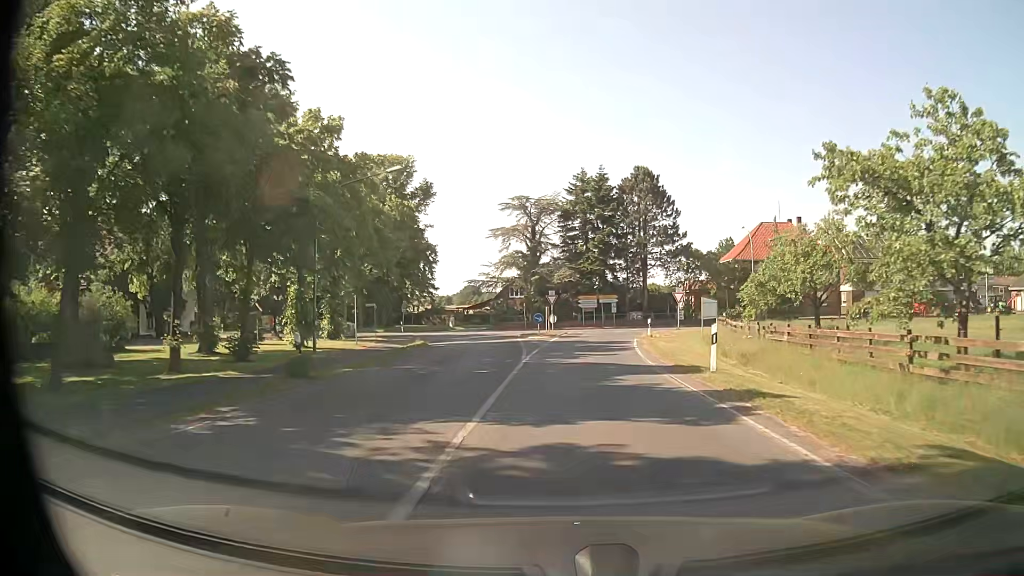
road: secondary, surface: asphalt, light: Day
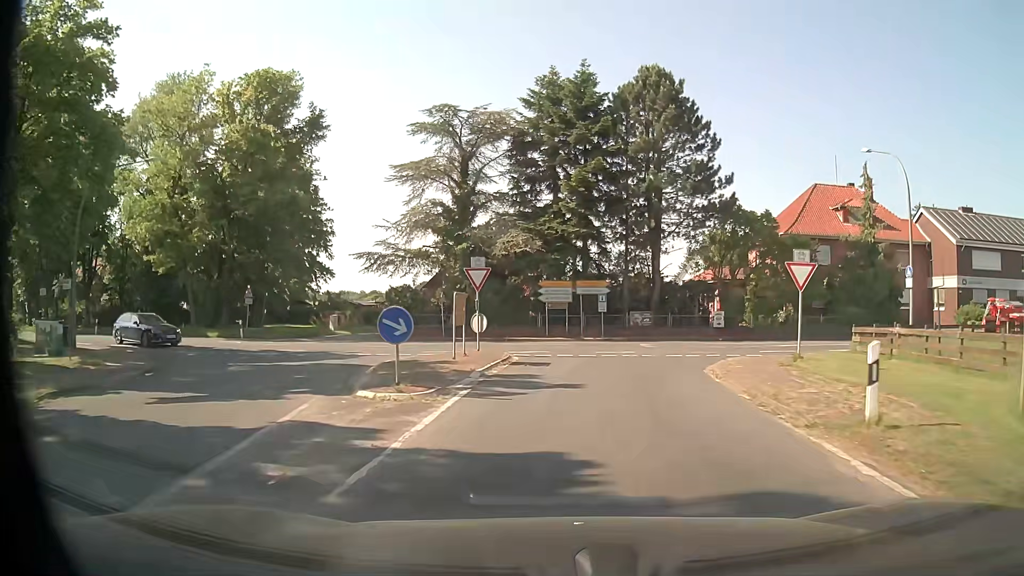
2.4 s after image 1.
(+0.8, +27.8) m; +4°
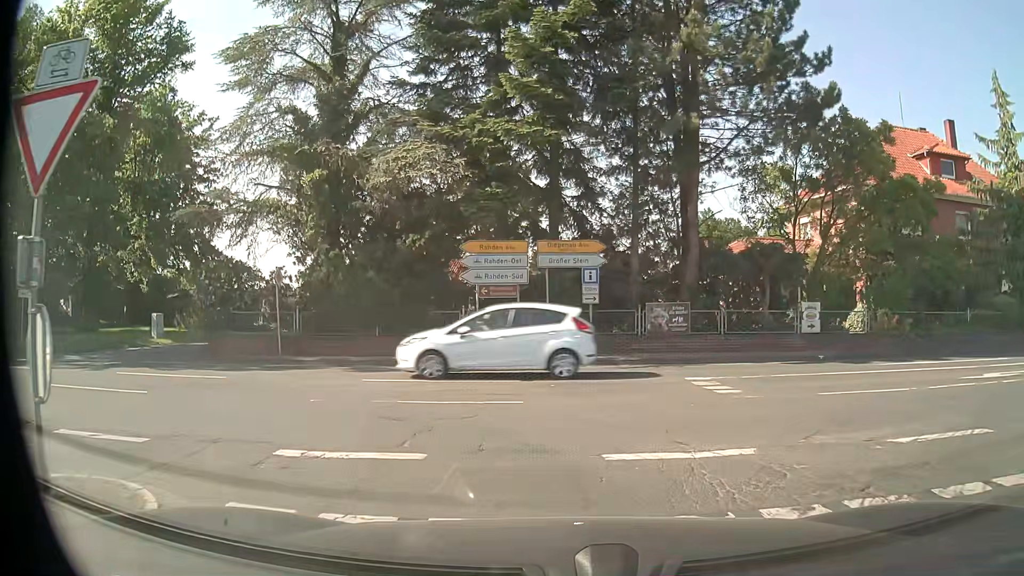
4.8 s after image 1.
(+0.5, +17.1) m; +3°
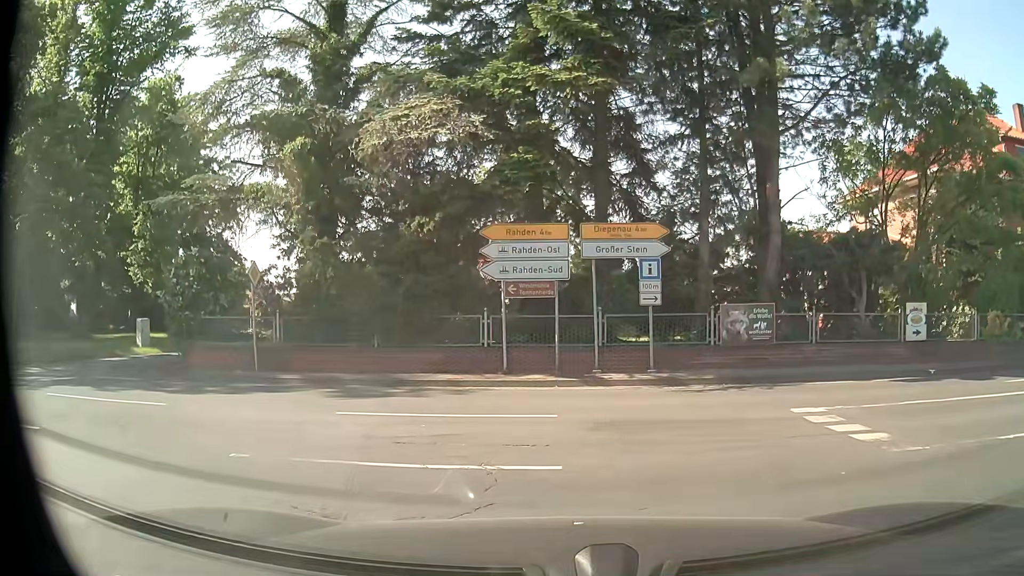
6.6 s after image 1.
(-0.1, +3.7) m; -3°
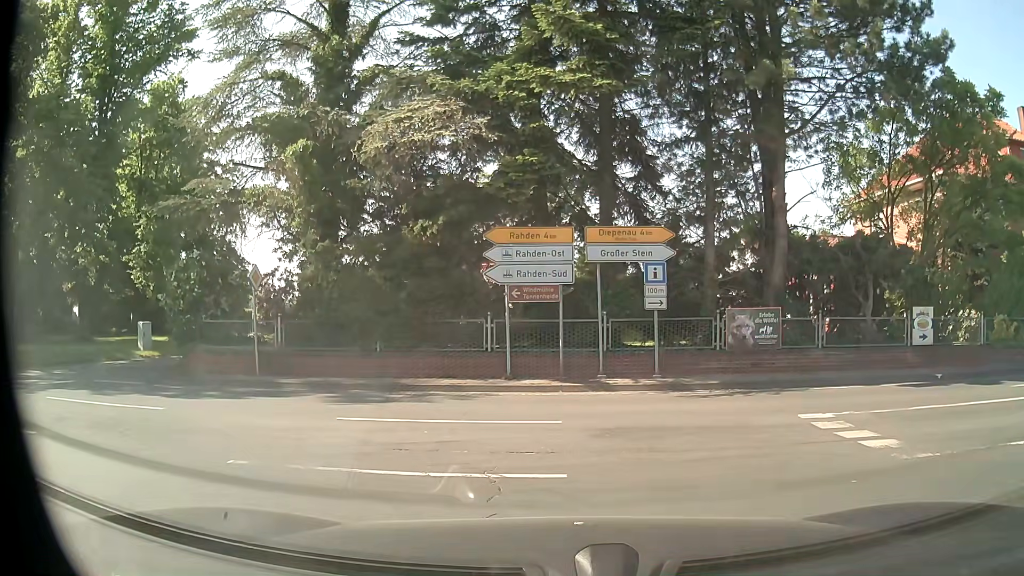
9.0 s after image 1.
(0.0, +0.2) m; 0°
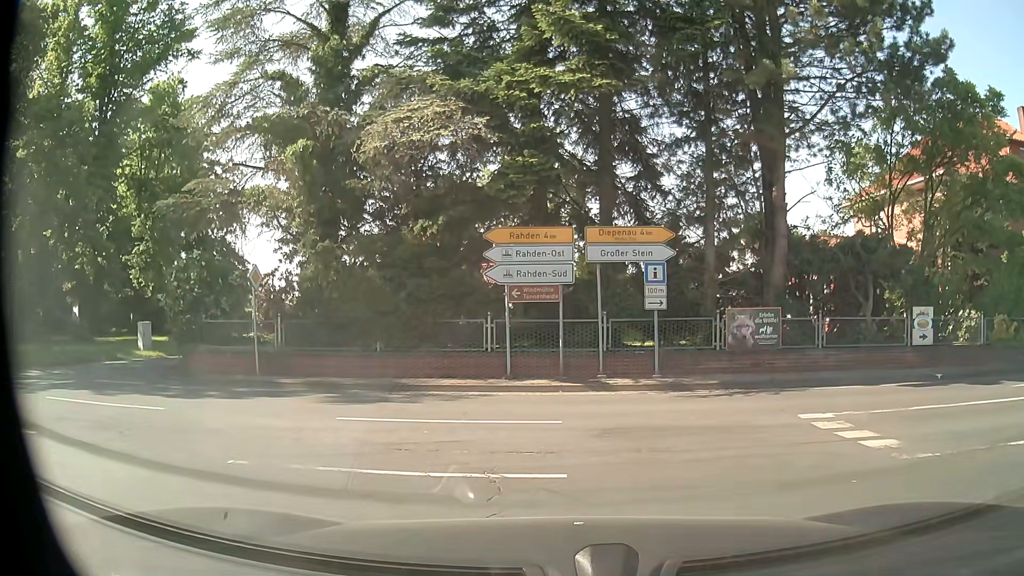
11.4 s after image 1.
(0.0, 0.0) m; 0°
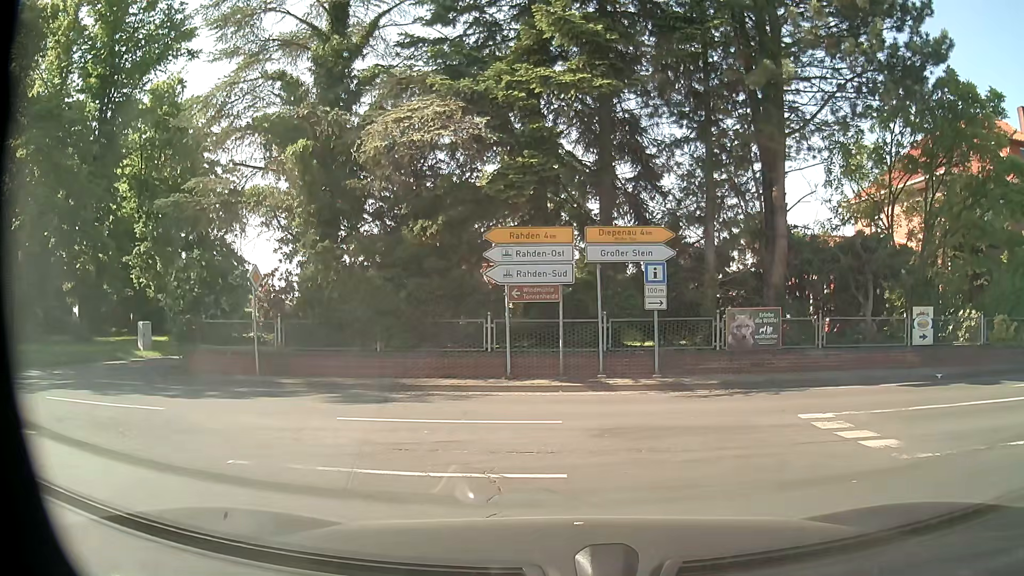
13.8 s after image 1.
(0.0, 0.0) m; 0°
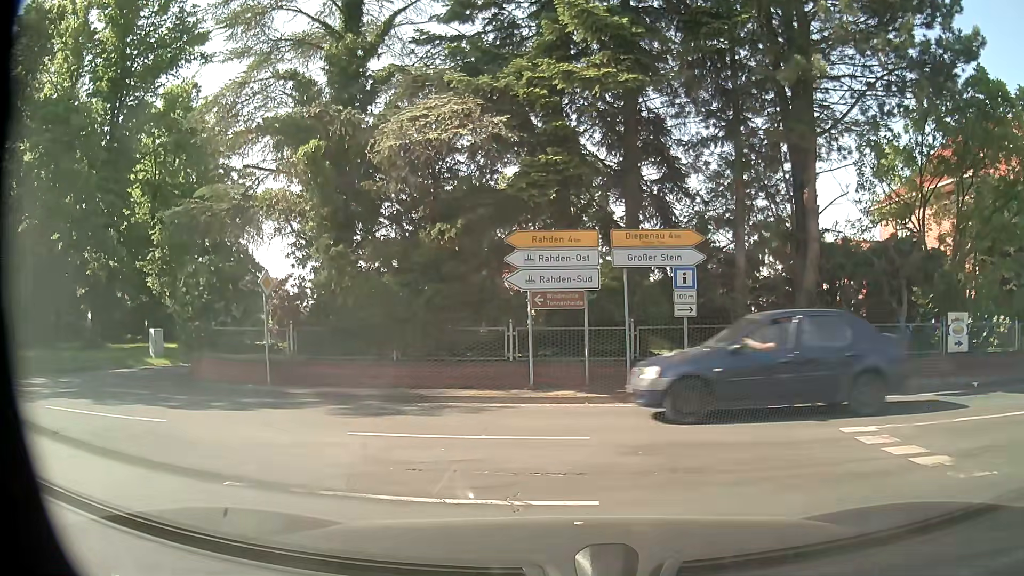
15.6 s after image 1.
(0.0, +0.6) m; 0°
(-4, +9) (-13, +13) (-23, +14) (-33, +14) (-43, +16) (-53, +19) (-62, +23) (-70, +29) (-78, +35) (-86, +41) m
